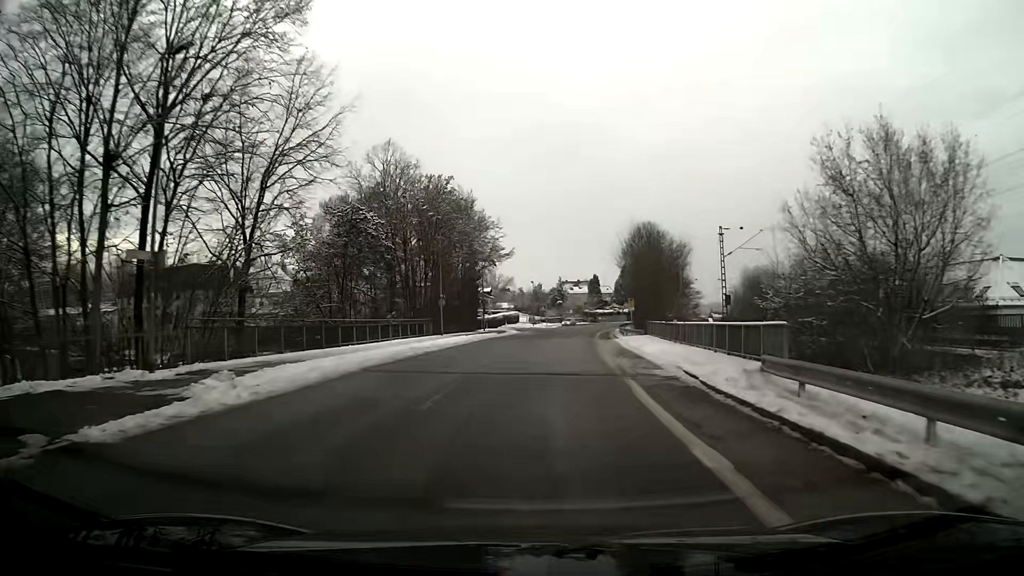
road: unclassified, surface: asphalt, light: Day
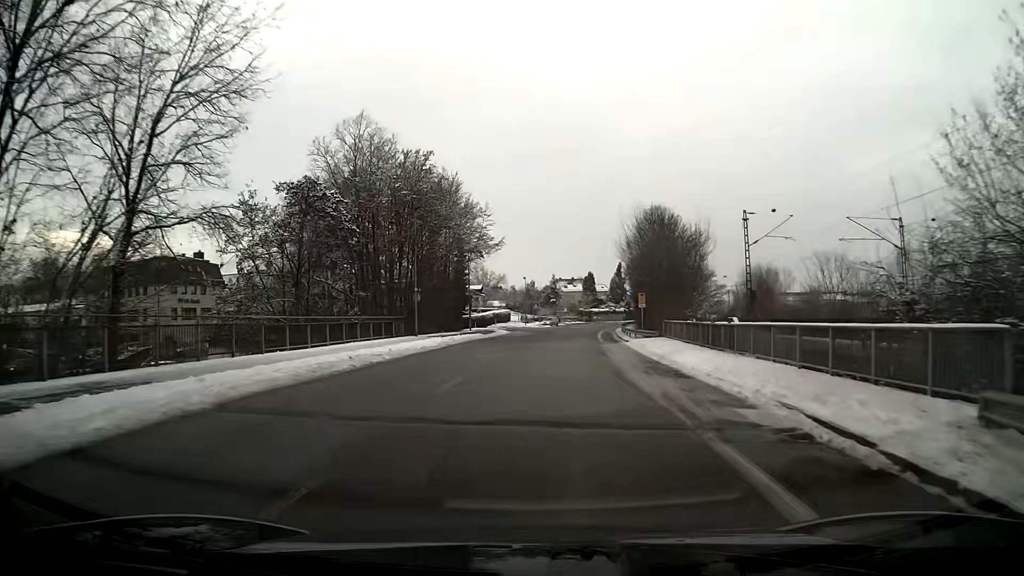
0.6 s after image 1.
(0.0, +8.0) m; +1°
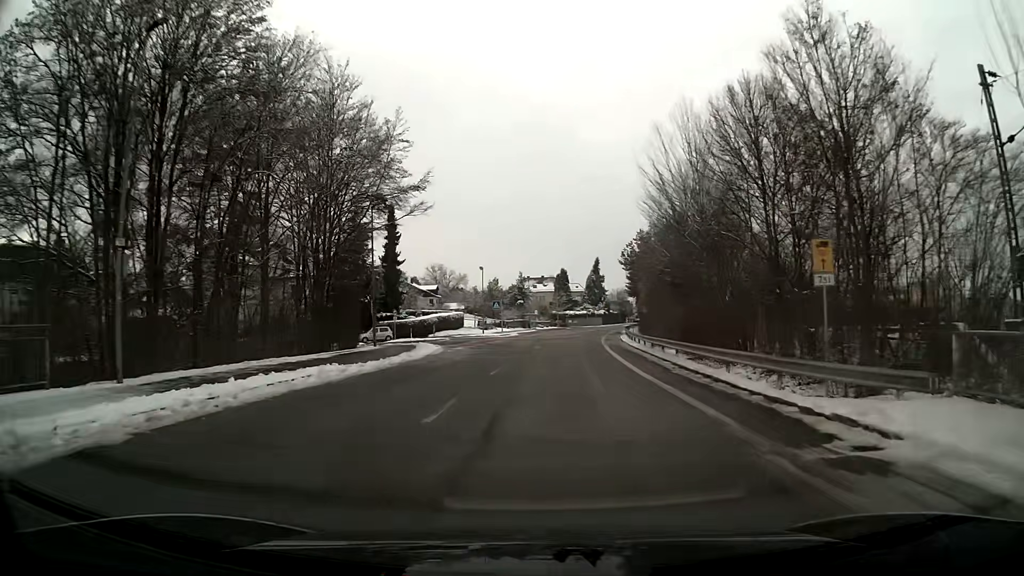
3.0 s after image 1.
(+0.6, +29.4) m; +3°
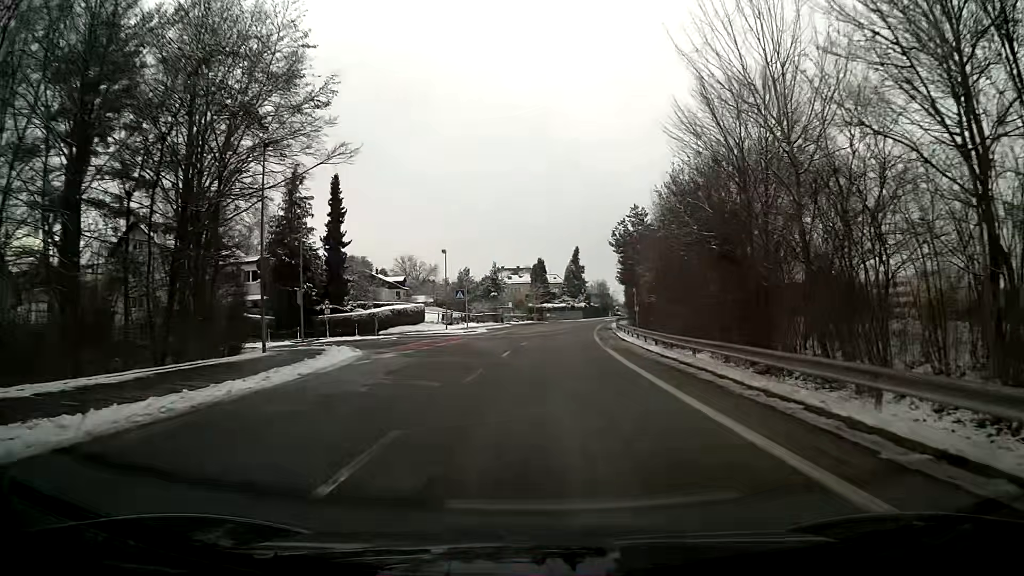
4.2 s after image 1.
(+0.2, +13.1) m; +2°
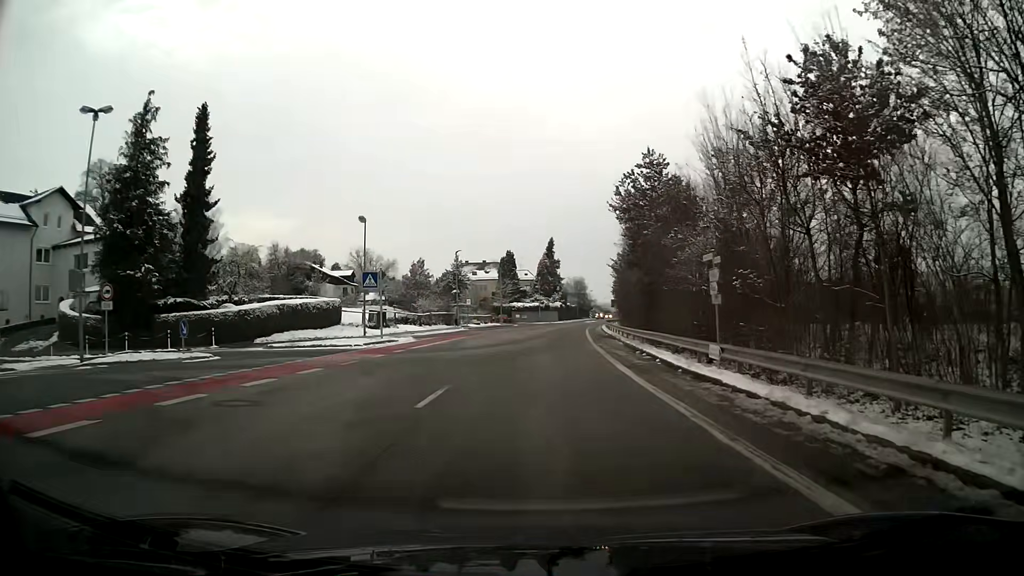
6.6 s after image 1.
(+0.6, +22.3) m; +2°
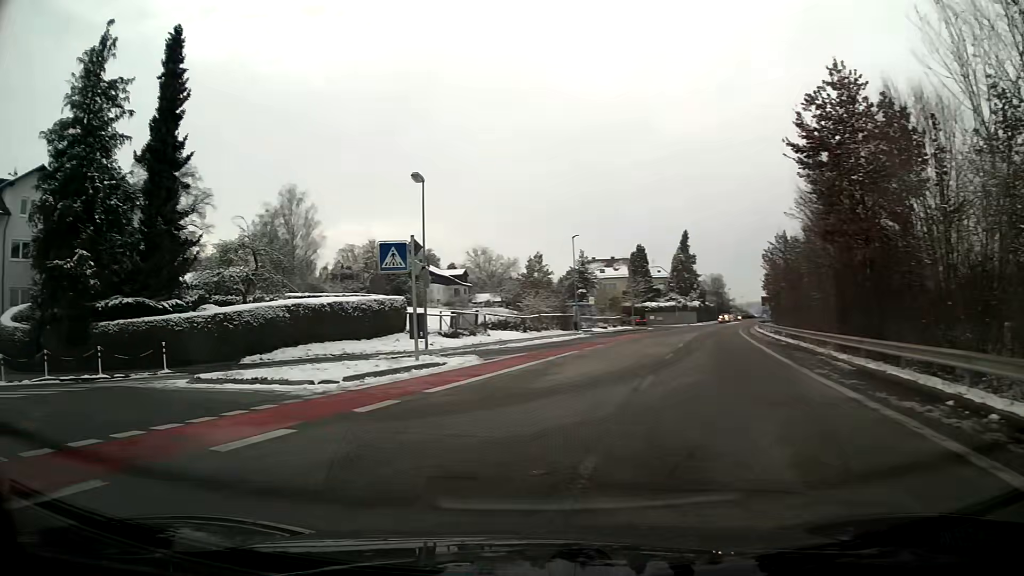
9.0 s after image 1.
(-0.8, +15.2) m; -16°
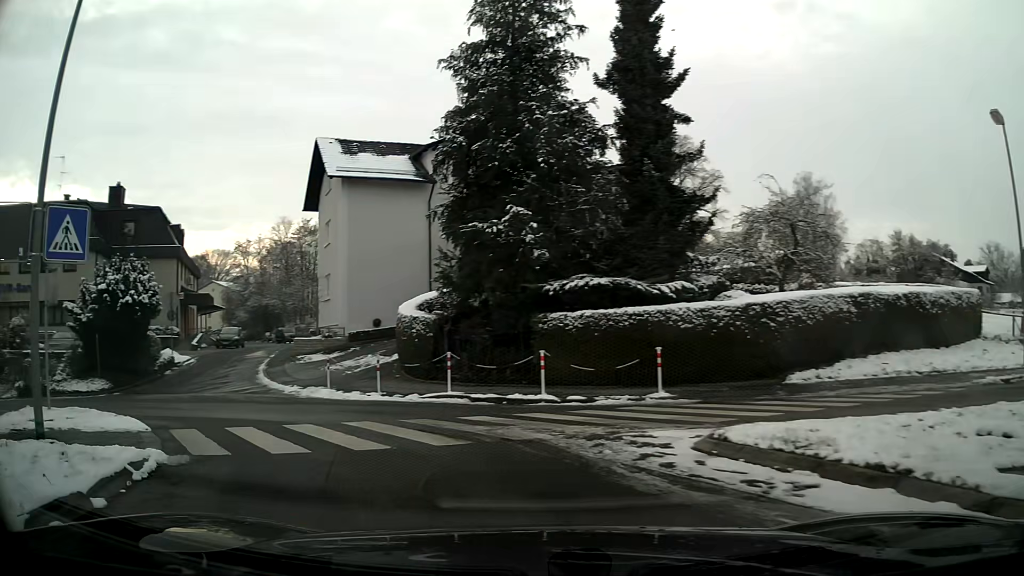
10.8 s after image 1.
(-3.5, +8.9) m; -44°
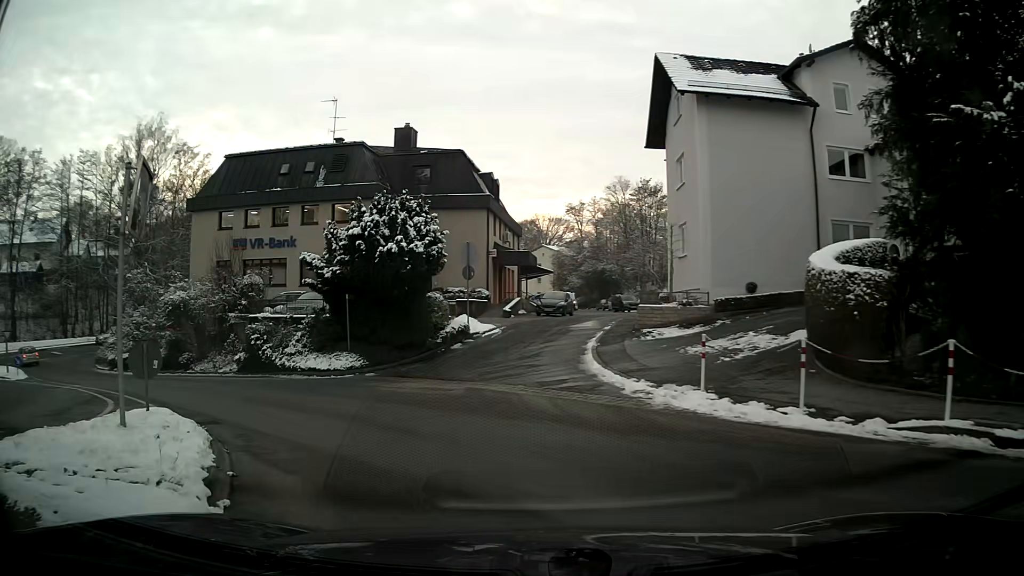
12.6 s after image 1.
(-2.1, +8.3) m; -26°
(0, +10) (0, +20) (+3, +30) (+6, +39) (+8, +49) (+8, +59) (+7, +69) (+8, +79) (+7, +89) (+5, +99) m
